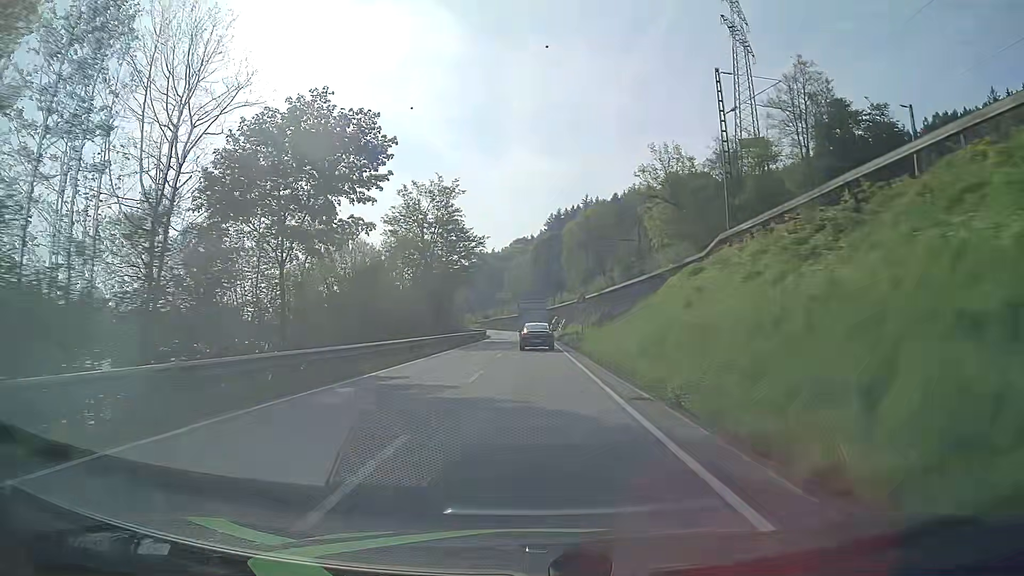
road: primary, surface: asphalt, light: Day
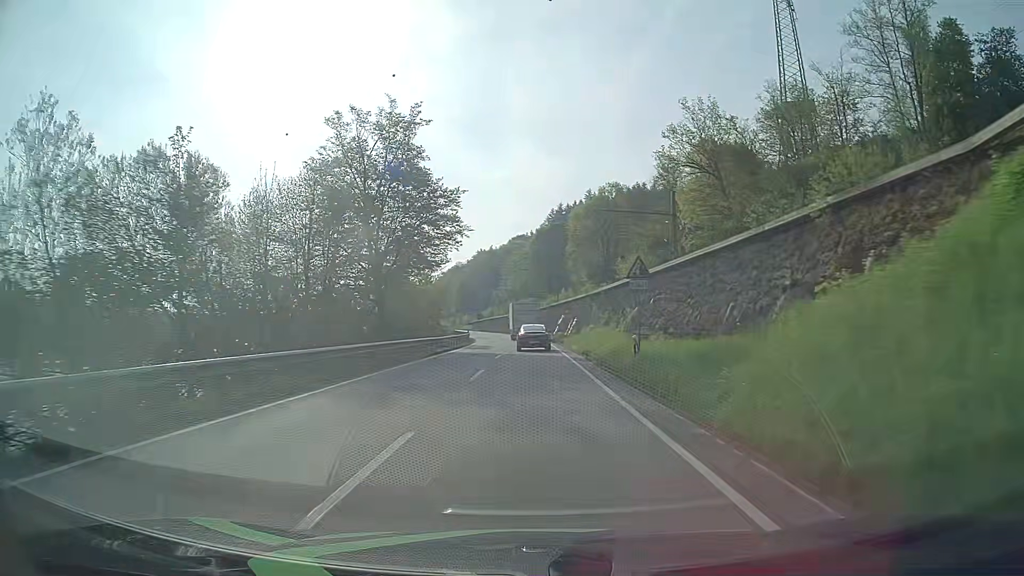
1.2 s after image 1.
(0.0, +23.7) m; 0°
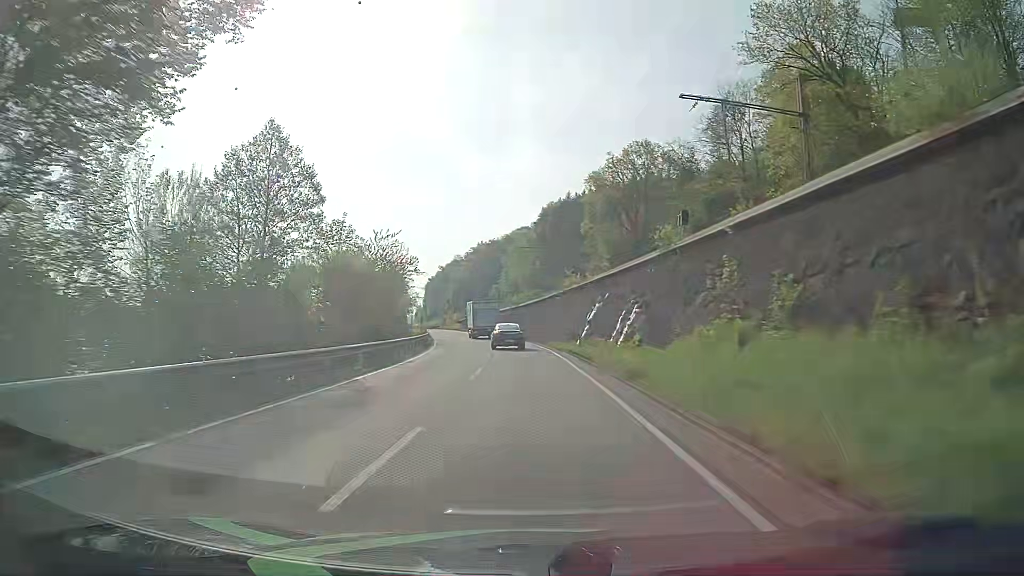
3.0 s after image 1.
(0.0, +35.5) m; 0°
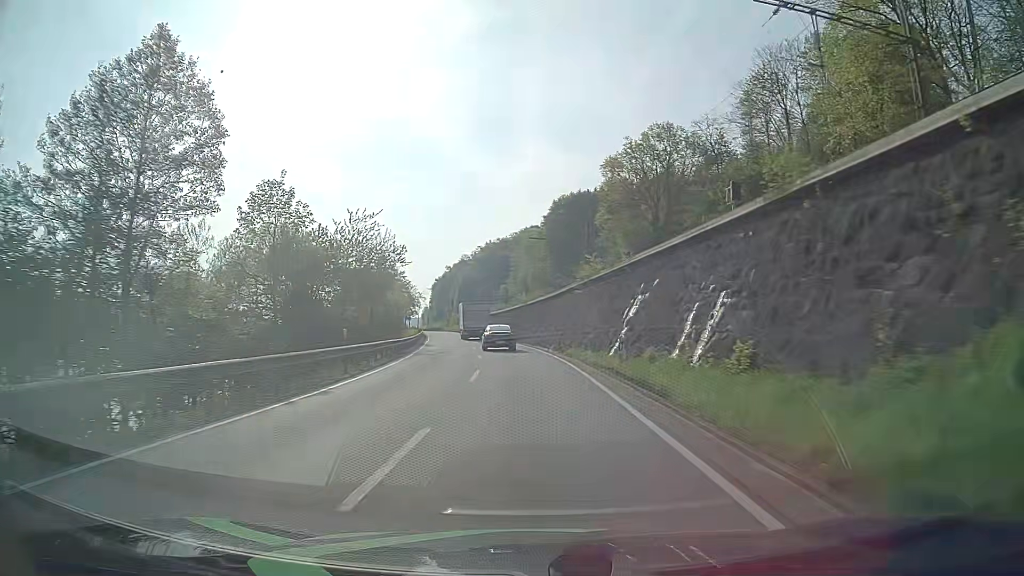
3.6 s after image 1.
(-0.1, +11.9) m; -1°
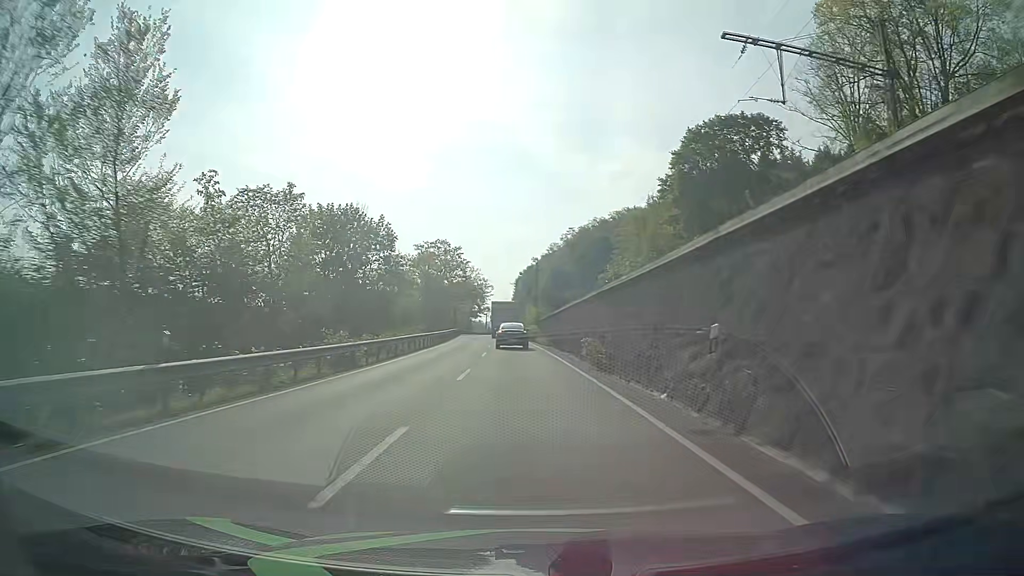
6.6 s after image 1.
(-4.1, +59.7) m; -8°
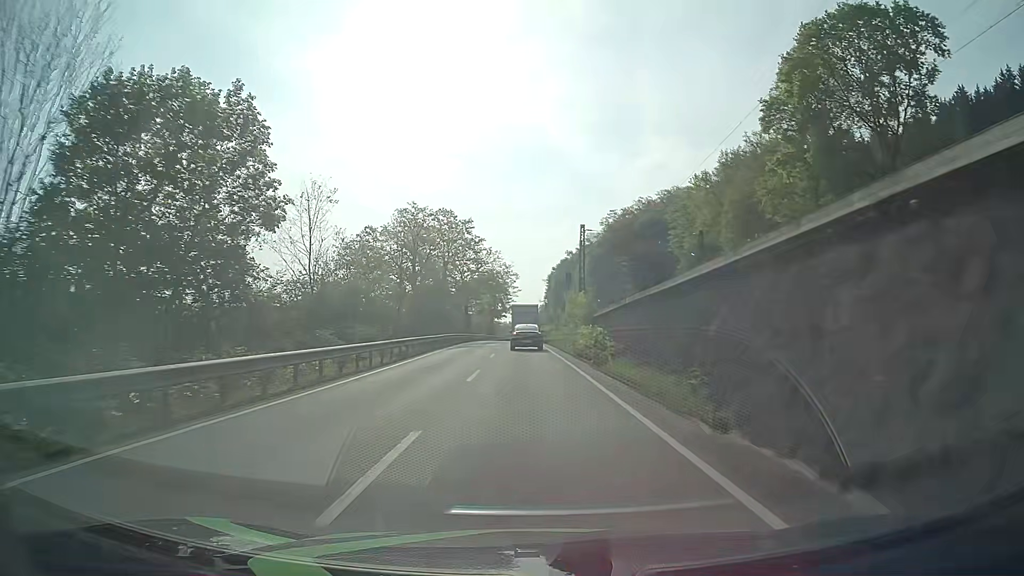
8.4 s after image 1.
(-0.8, +36.2) m; -3°
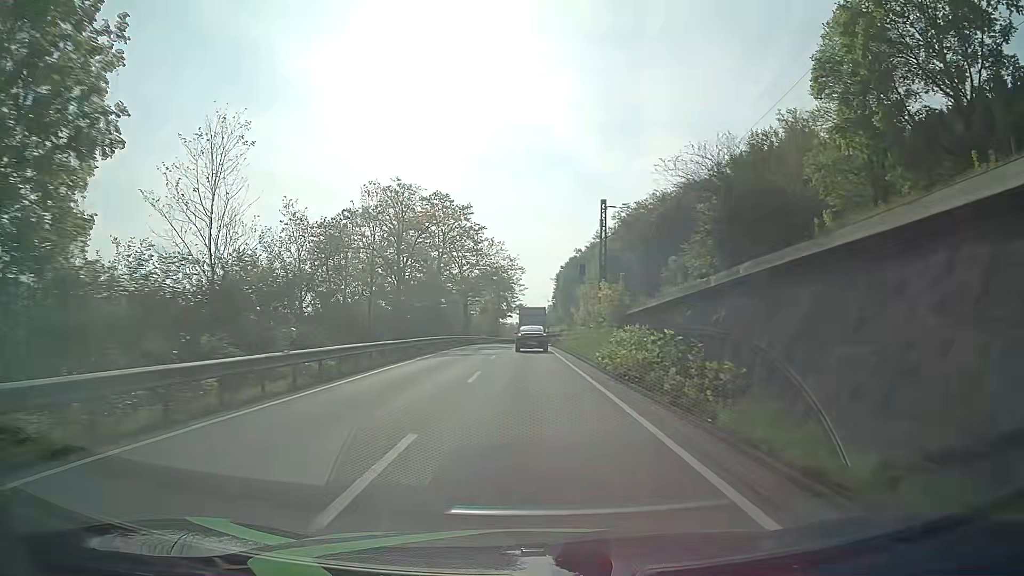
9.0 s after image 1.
(0.0, +12.1) m; 0°
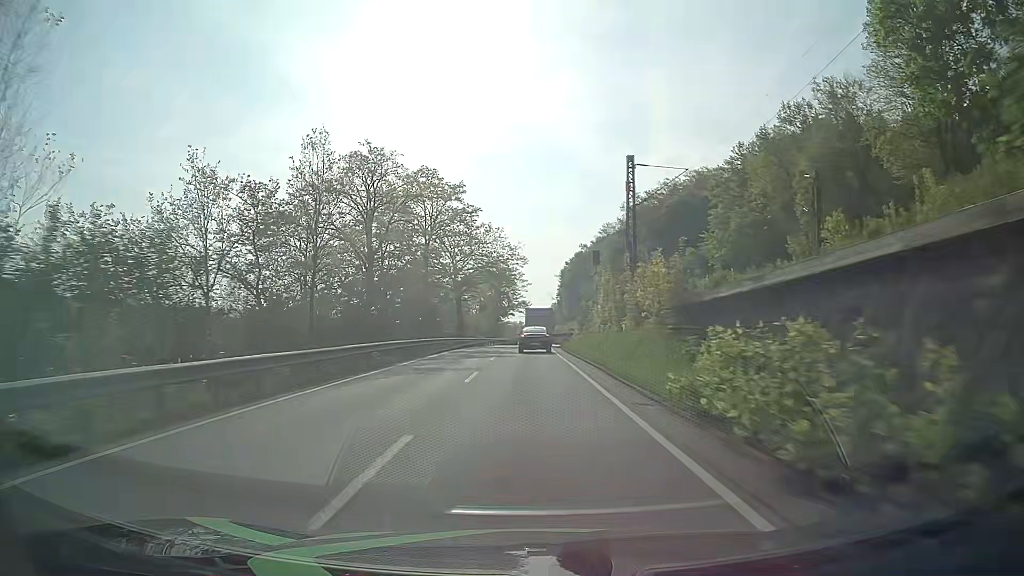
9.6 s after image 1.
(-0.1, +12.2) m; -1°
(0, +10) (0, +20) (0, +30) (0, +40) (0, +50) (+1, +60) (+2, +70) (+2, +80) (+3, +90) (+3, +100) m
